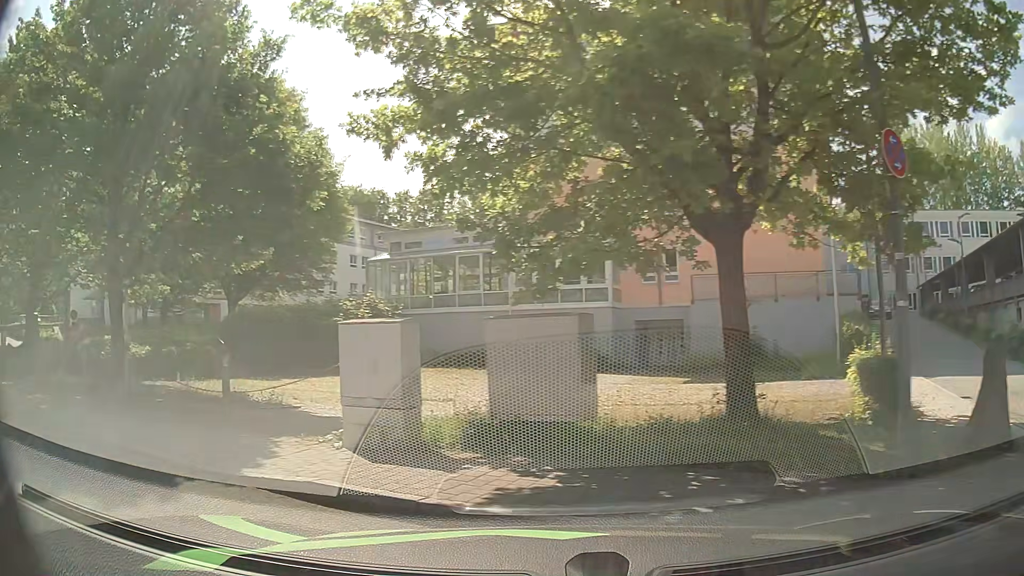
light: Day
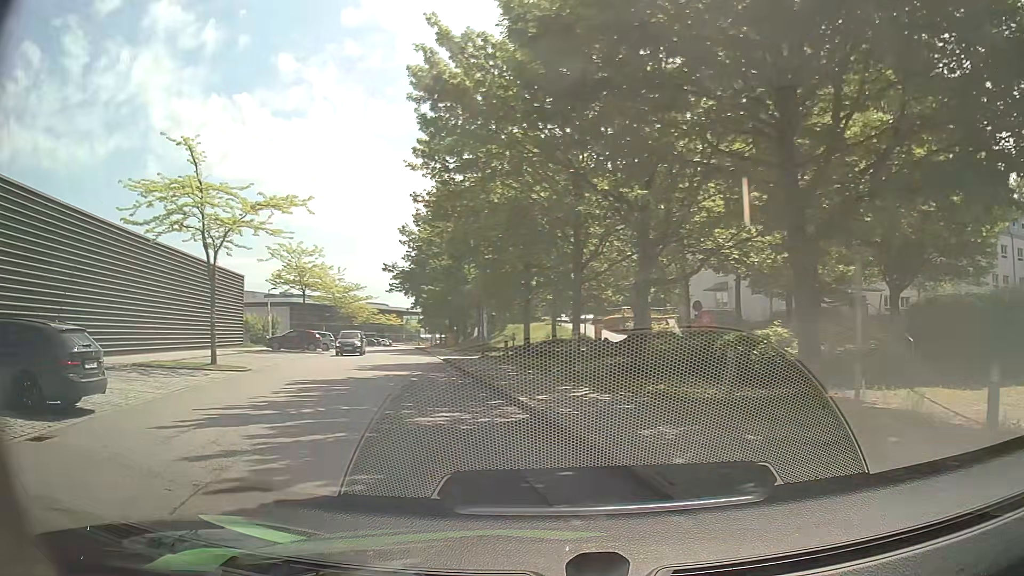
(-2.9, +5.0) m; -52°
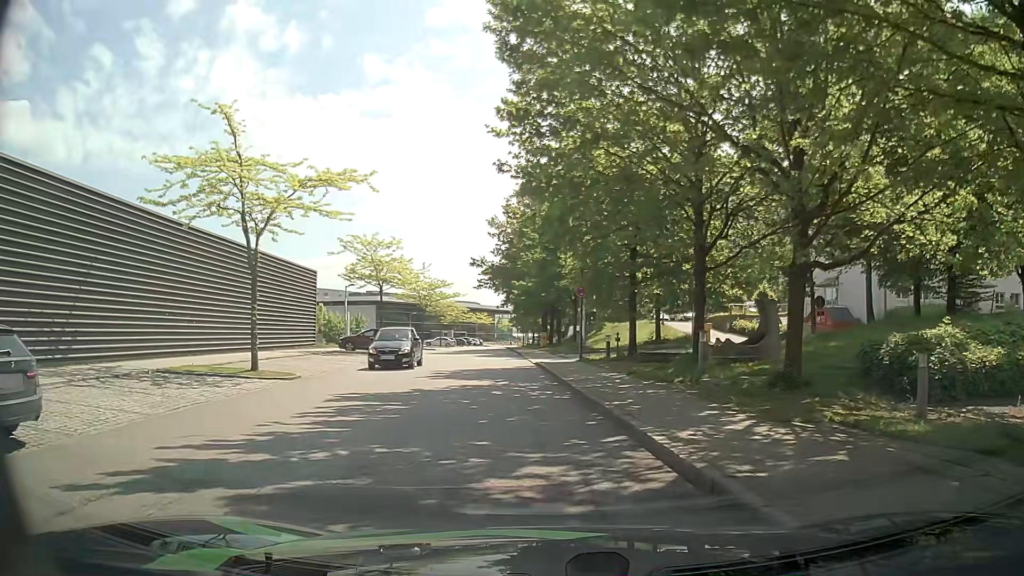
(-0.4, +4.2) m; -8°
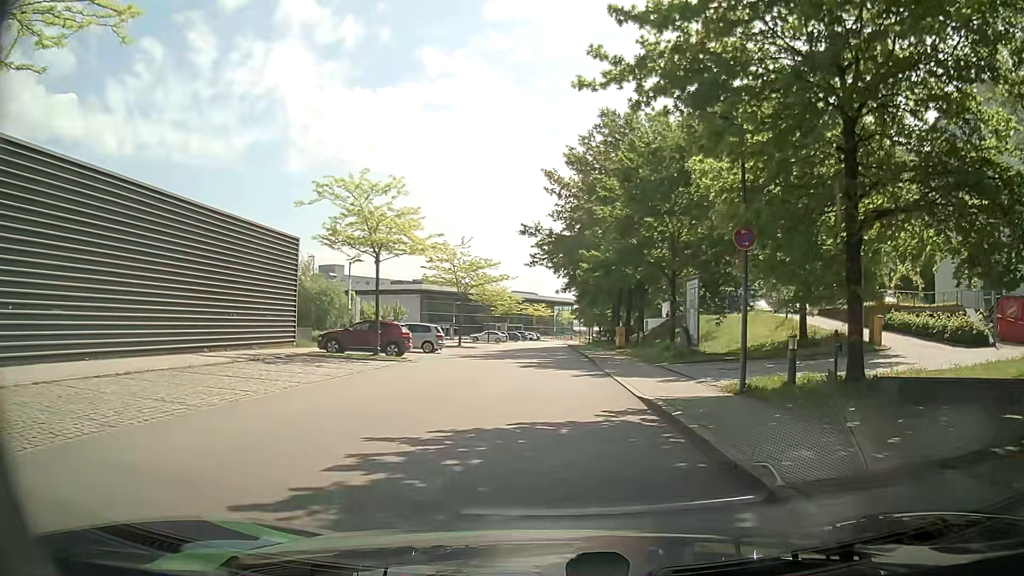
(-1.1, +15.1) m; -6°
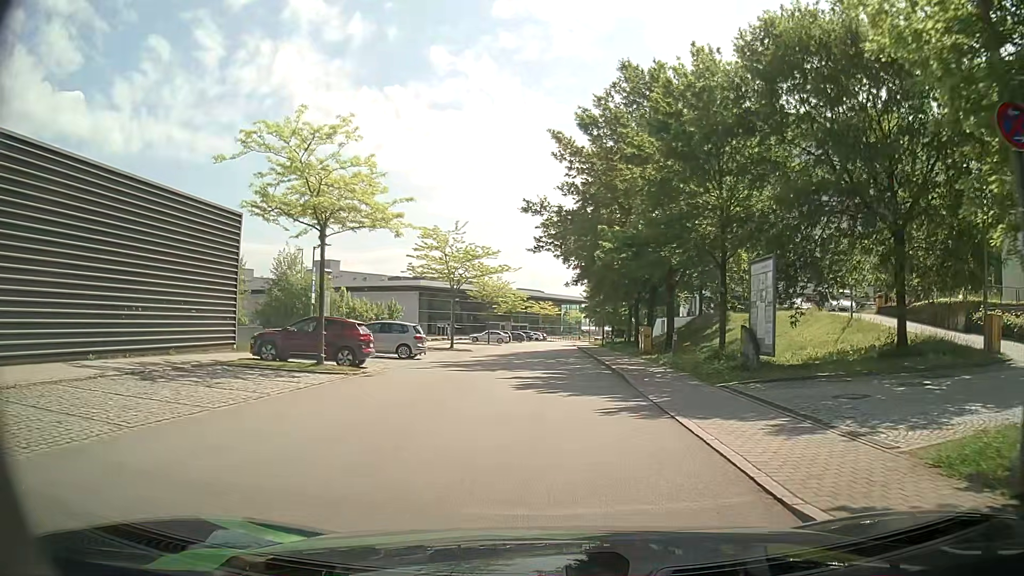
(+0.1, +7.7) m; 0°
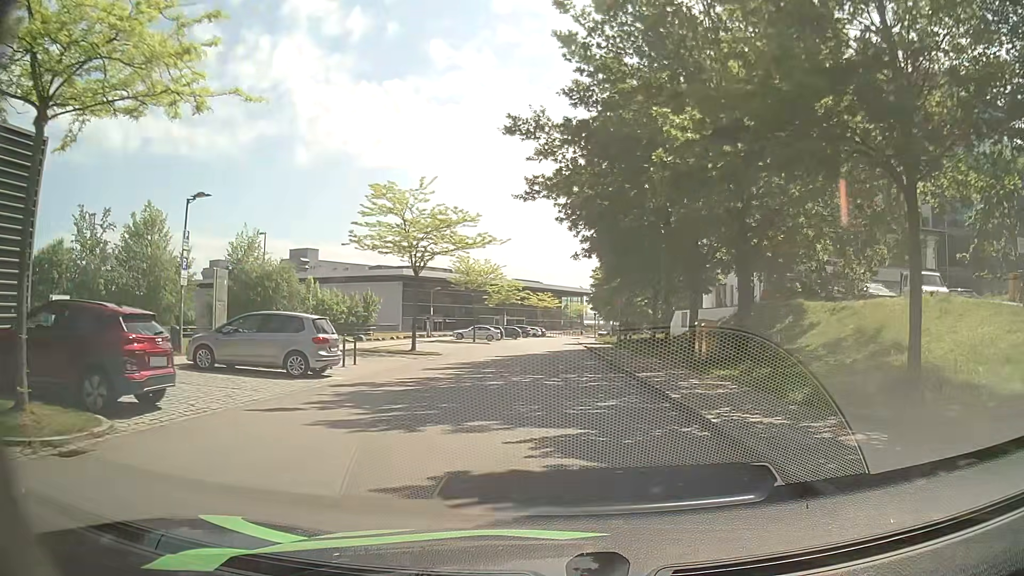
(0.0, +12.7) m; 0°
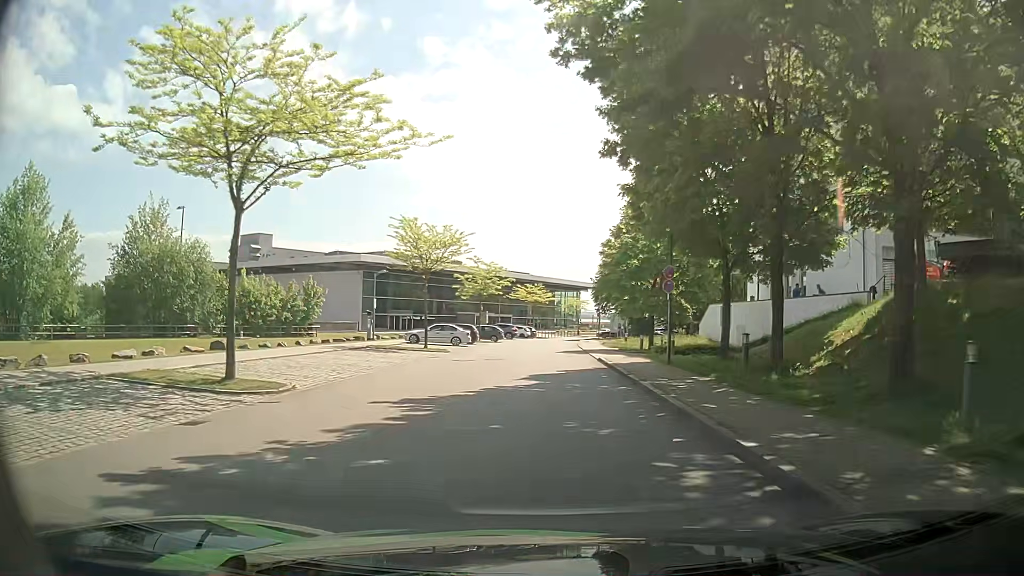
(+0.3, +18.4) m; +1°
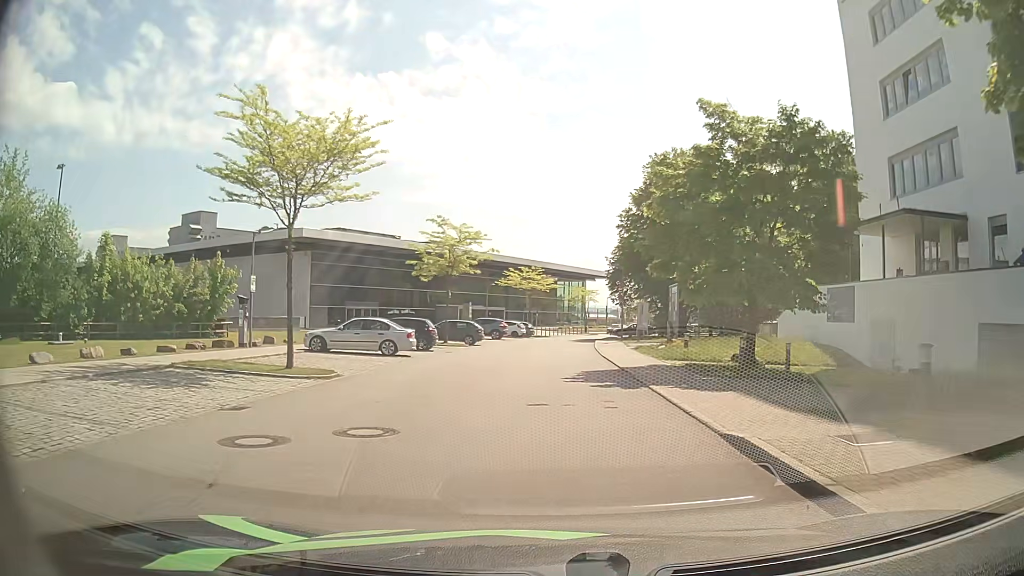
(0.0, +19.5) m; +1°
(0, +10) (0, +20) (0, +30) (0, +40) (+1, +50) (+2, +60) (+4, +70) (+6, +79) (+9, +89) (+13, +98) m
